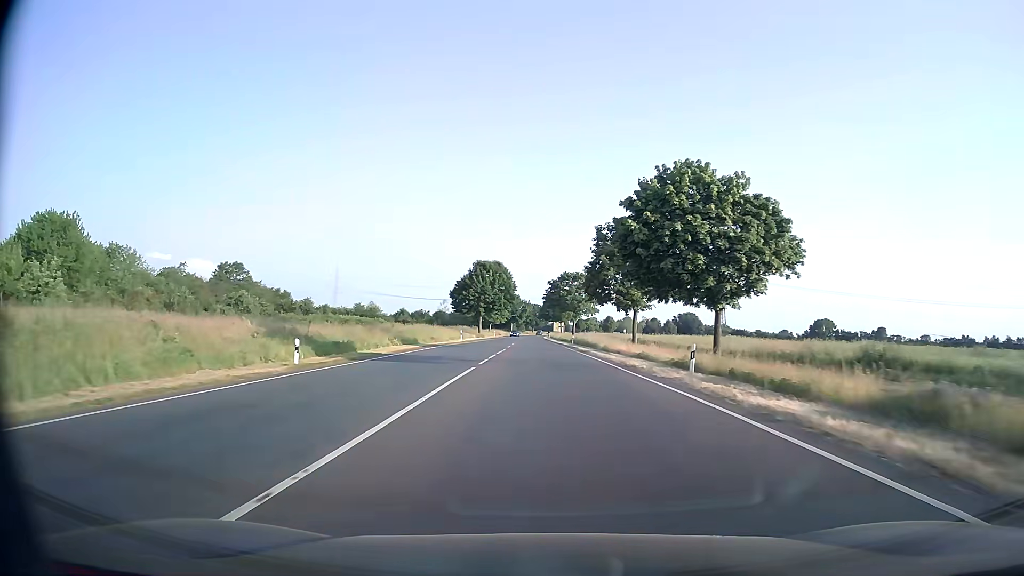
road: secondary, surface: asphalt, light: Day
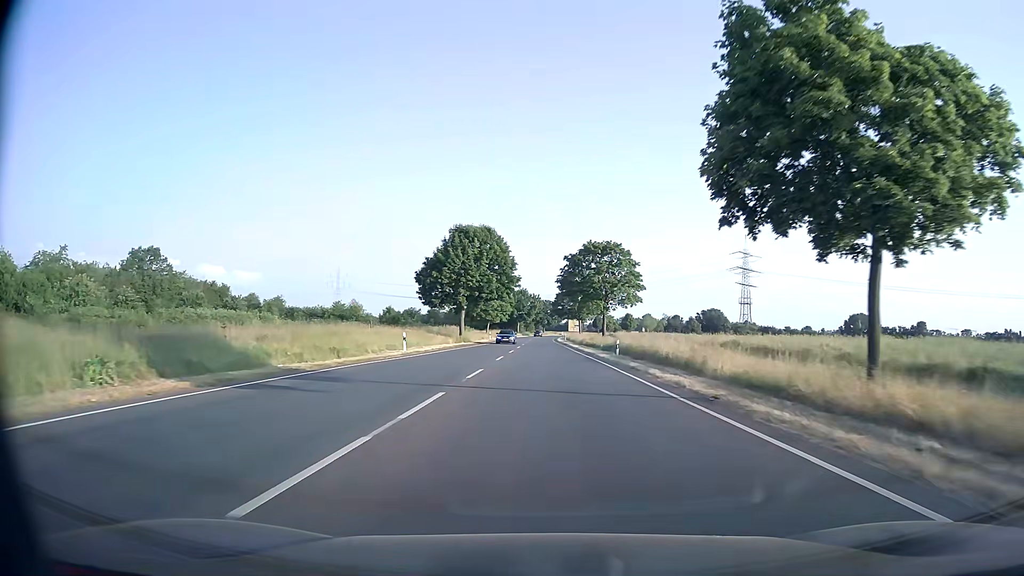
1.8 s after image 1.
(-0.3, +33.9) m; -1°
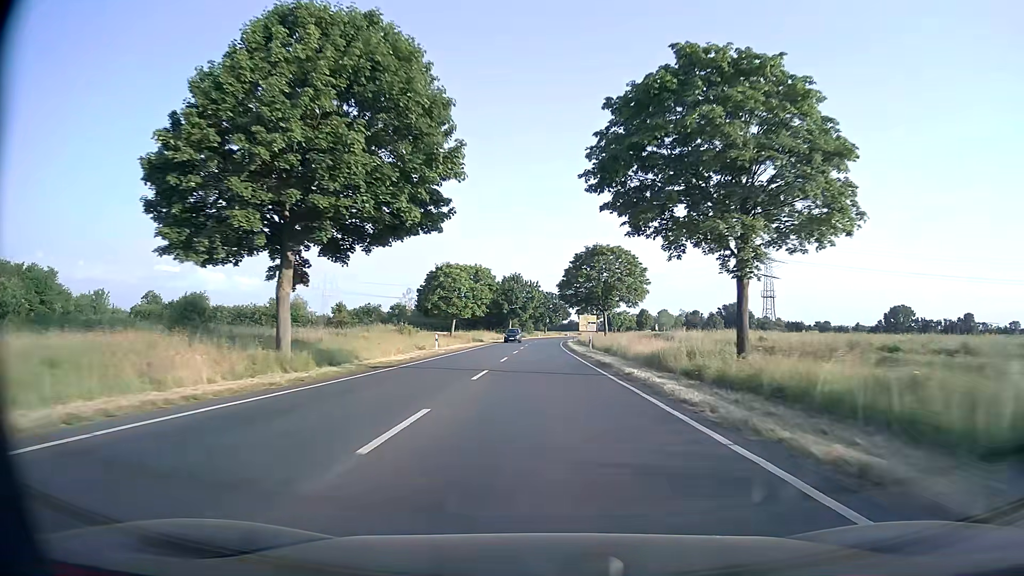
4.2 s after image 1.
(-0.1, +45.6) m; 0°
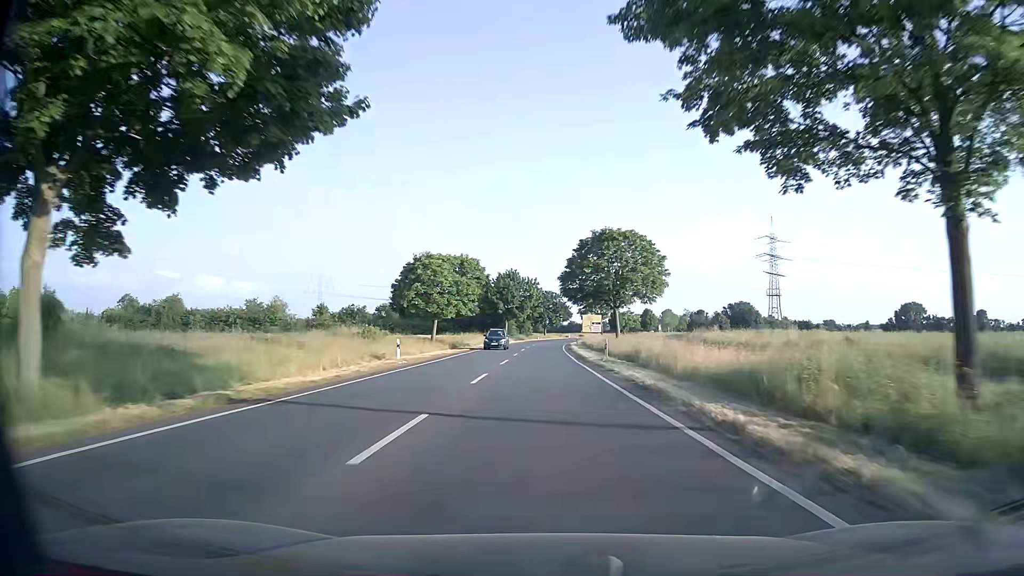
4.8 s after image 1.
(0.0, +11.5) m; 0°
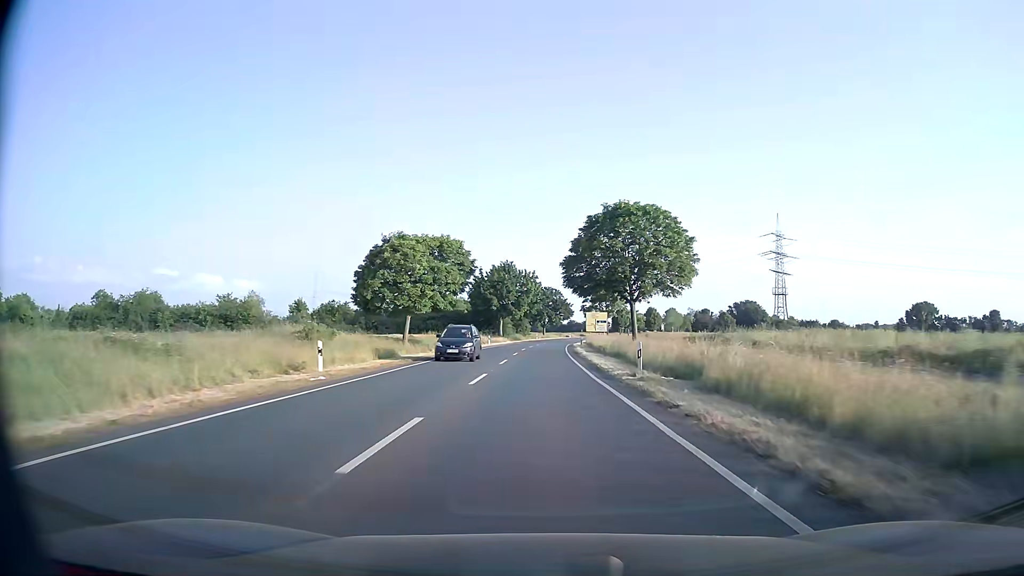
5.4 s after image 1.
(0.0, +11.5) m; 0°
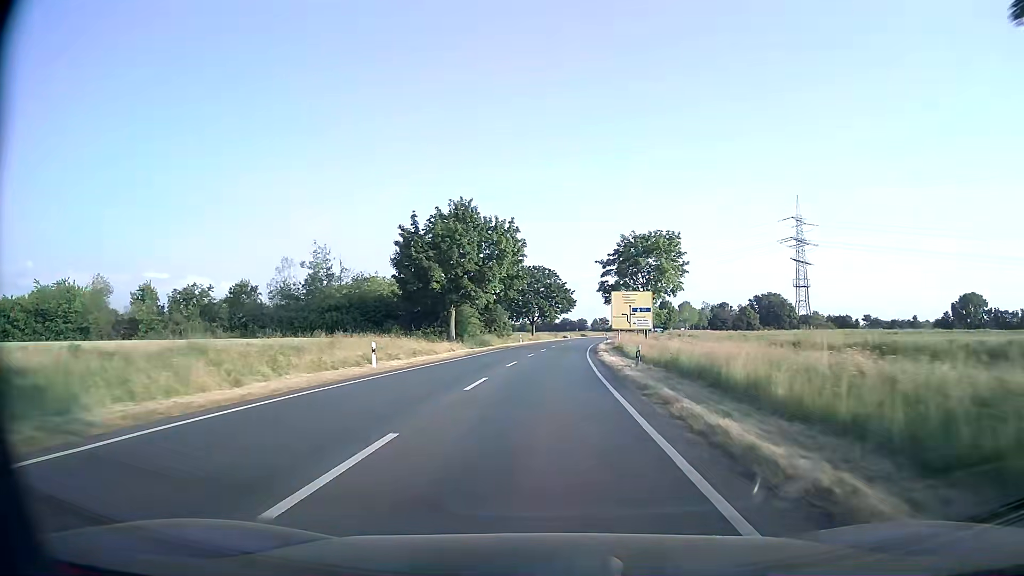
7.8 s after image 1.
(0.0, +46.3) m; +1°
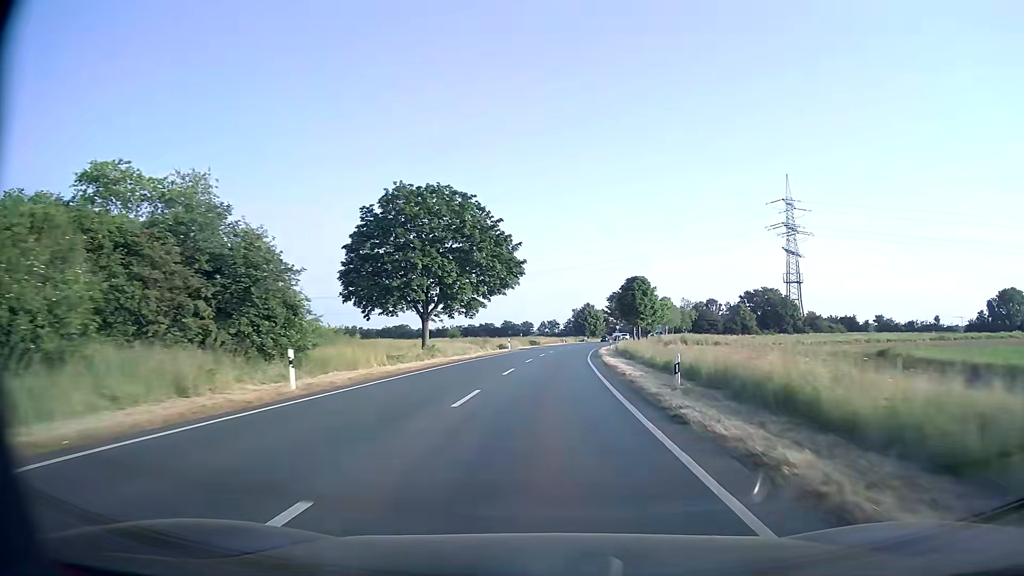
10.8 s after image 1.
(+2.2, +58.5) m; +4°
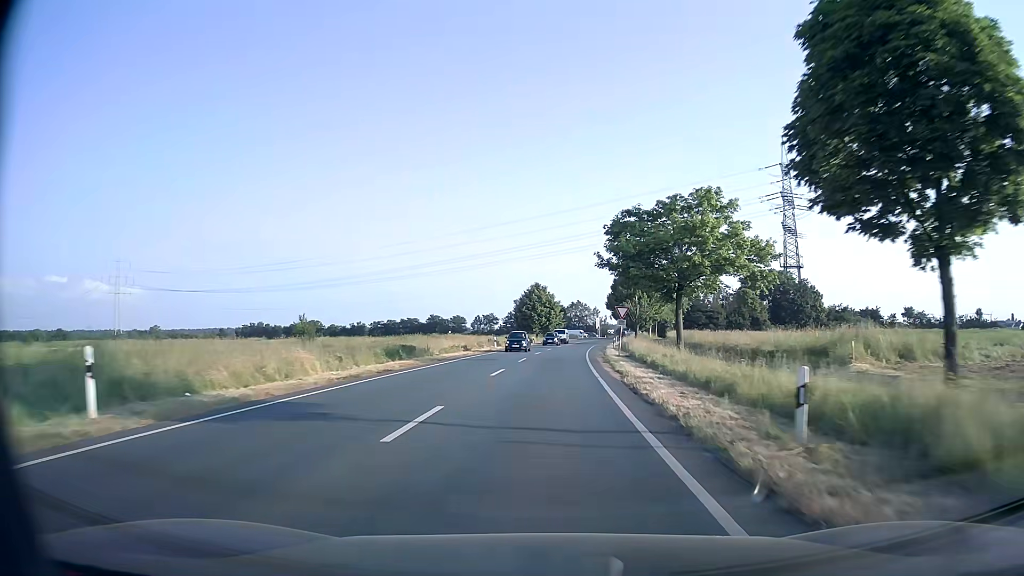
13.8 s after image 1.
(+3.0, +57.5) m; +5°
(0, +10) (0, +20) (+1, +30) (+1, +40) (+2, +50) (+3, +60) (+3, +70) (+4, +80) (+6, +90) (+7, +100) m
